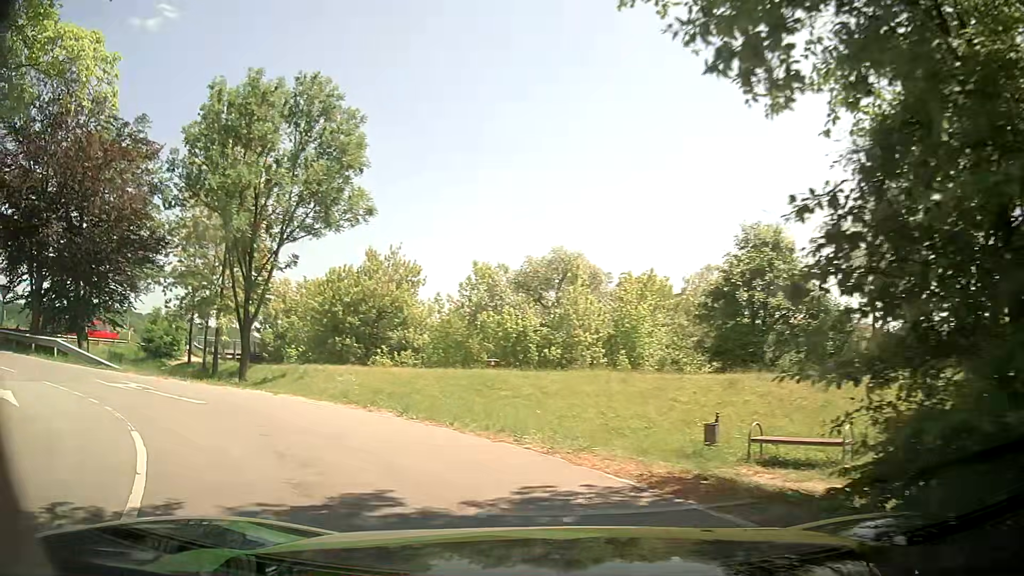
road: residential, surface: asphalt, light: Day
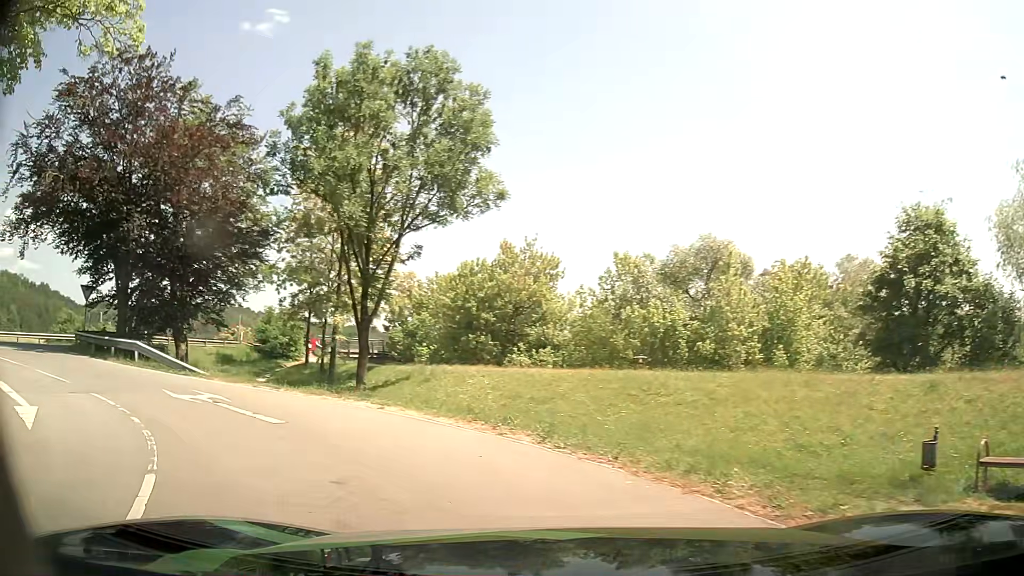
(-0.3, +2.9) m; -10°
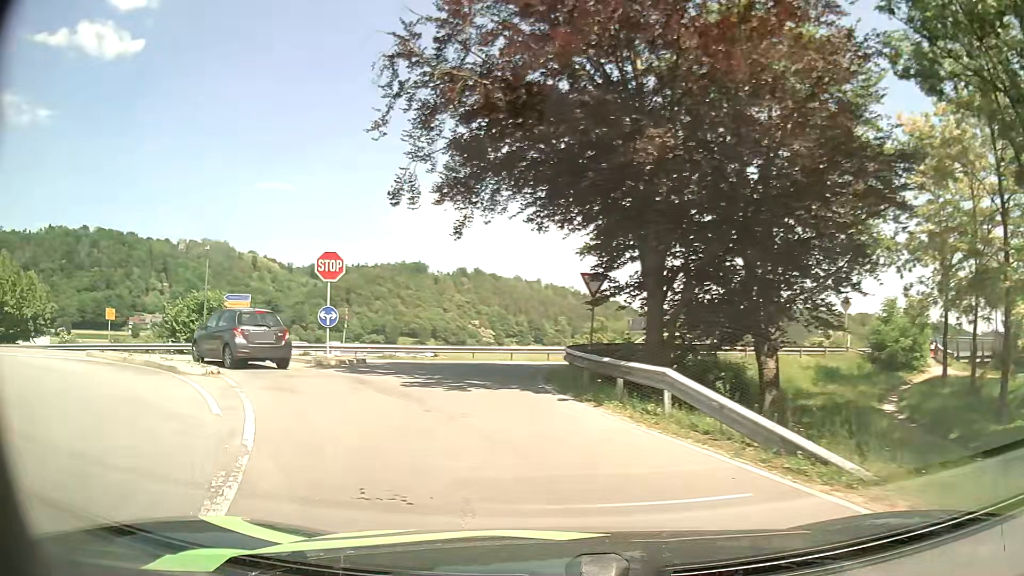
(-5.5, +11.0) m; -51°
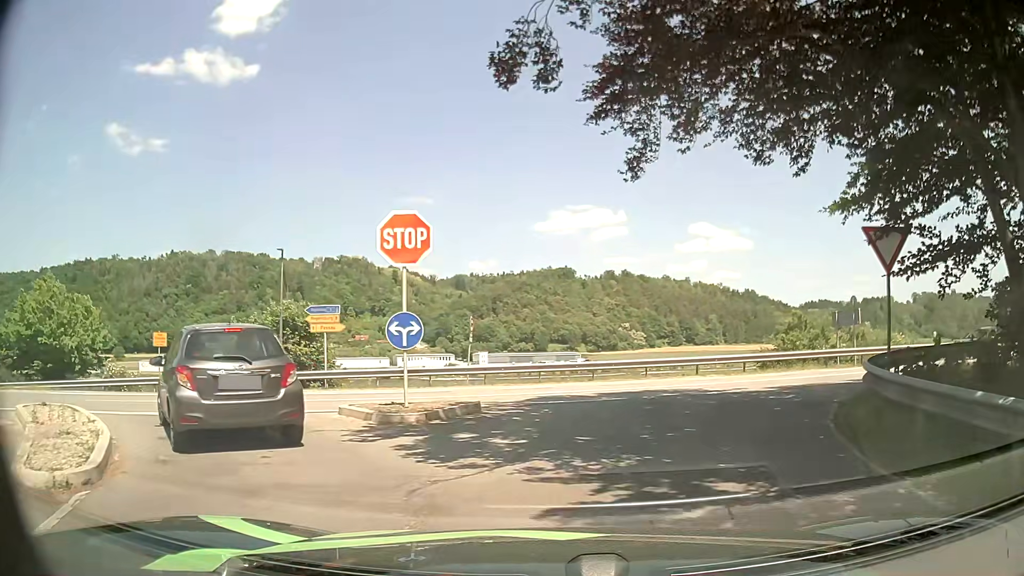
(-1.6, +8.8) m; -14°
